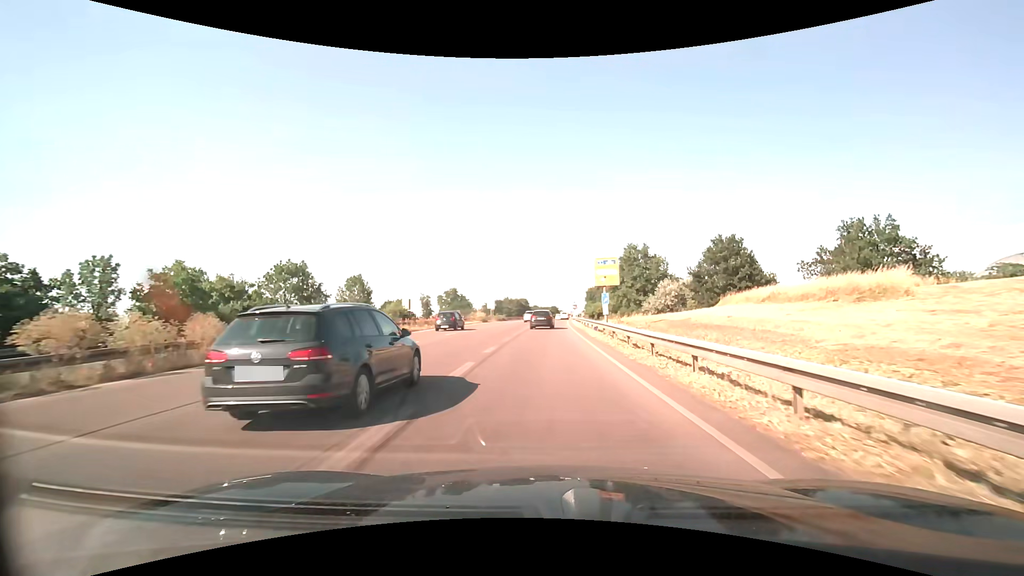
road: trunk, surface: asphalt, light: Day
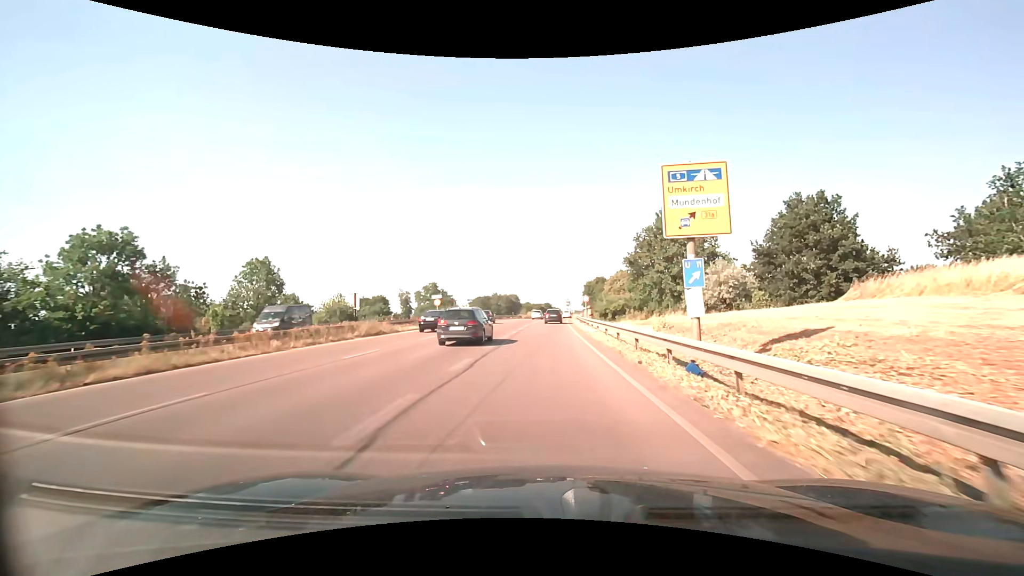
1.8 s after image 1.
(+0.3, +23.1) m; +1°
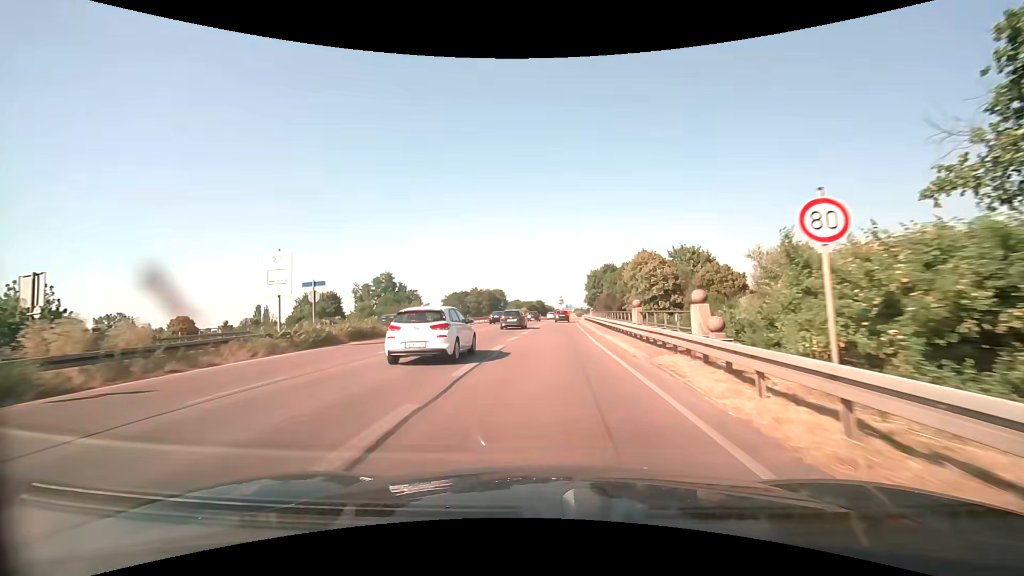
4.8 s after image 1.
(+0.3, +42.6) m; +1°
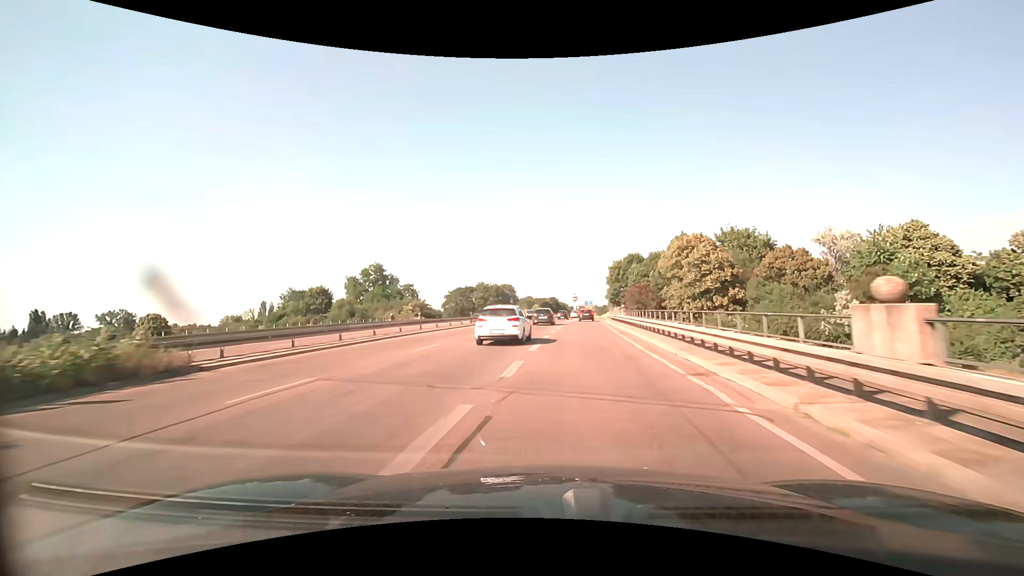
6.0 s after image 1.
(-0.1, +18.3) m; -1°
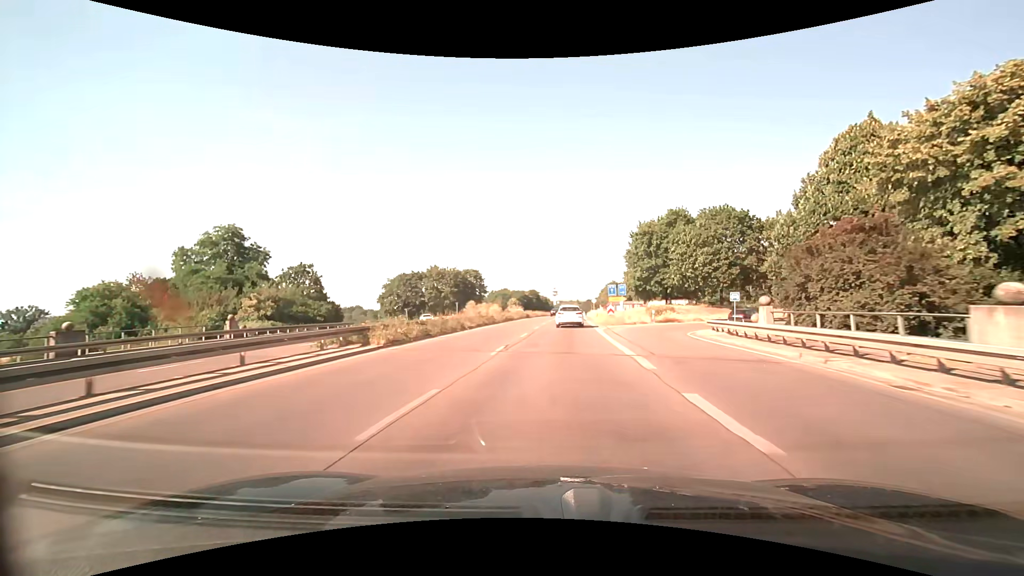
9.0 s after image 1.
(-0.1, +46.9) m; +2°
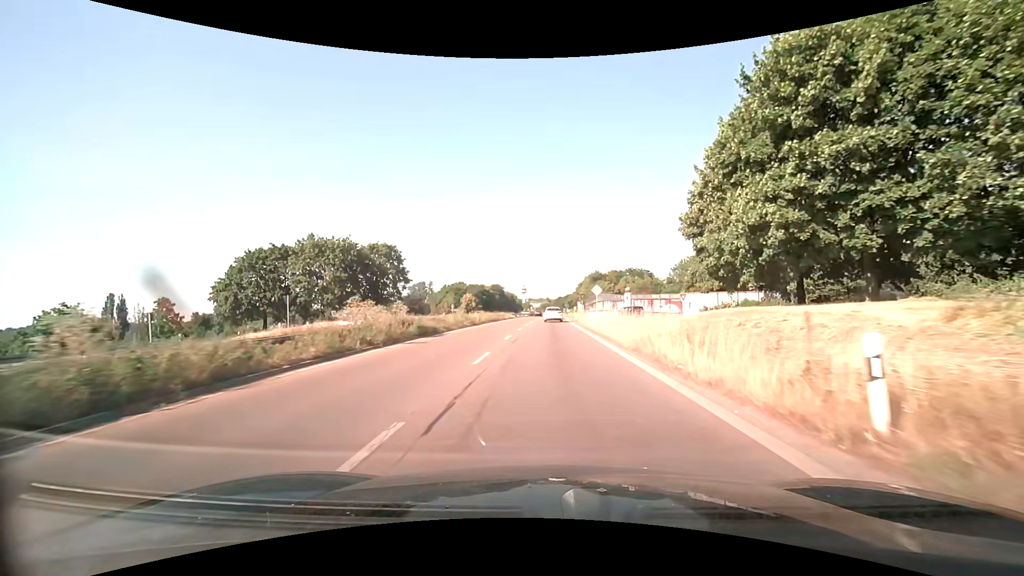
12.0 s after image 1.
(+1.7, +46.8) m; +3°
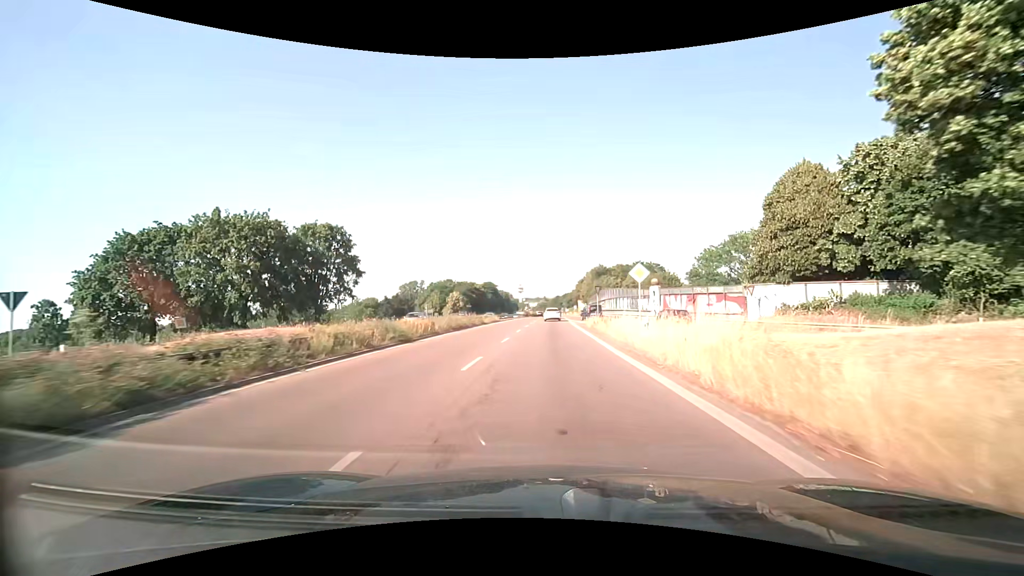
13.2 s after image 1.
(+0.1, +19.0) m; 0°
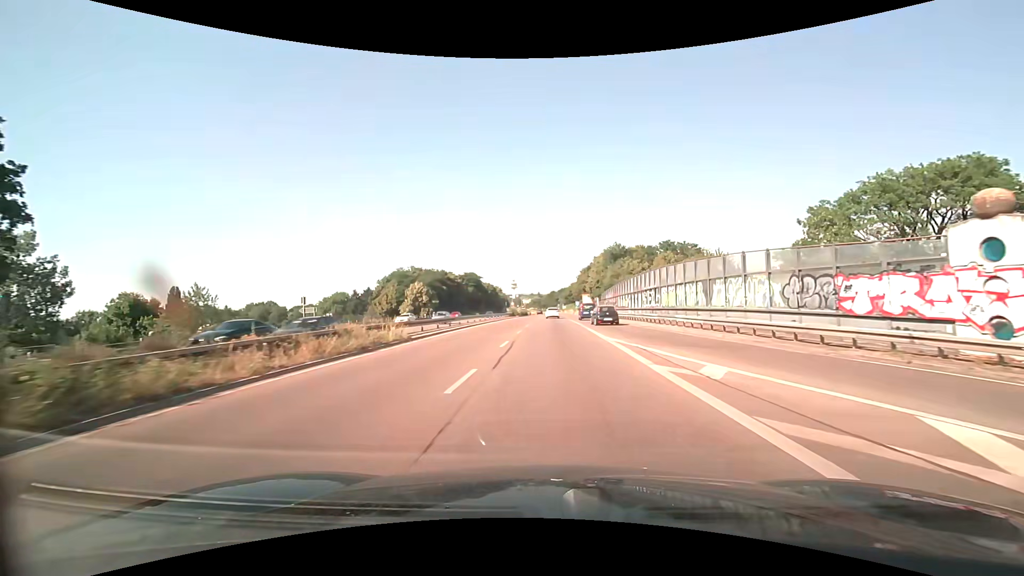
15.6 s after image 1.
(+0.2, +38.7) m; +1°
(0, +10) (0, +20) (0, +30) (0, +40) (0, +50) (+1, +60) (+1, +70) (+1, +80) (+1, +90) (+1, +100) m
